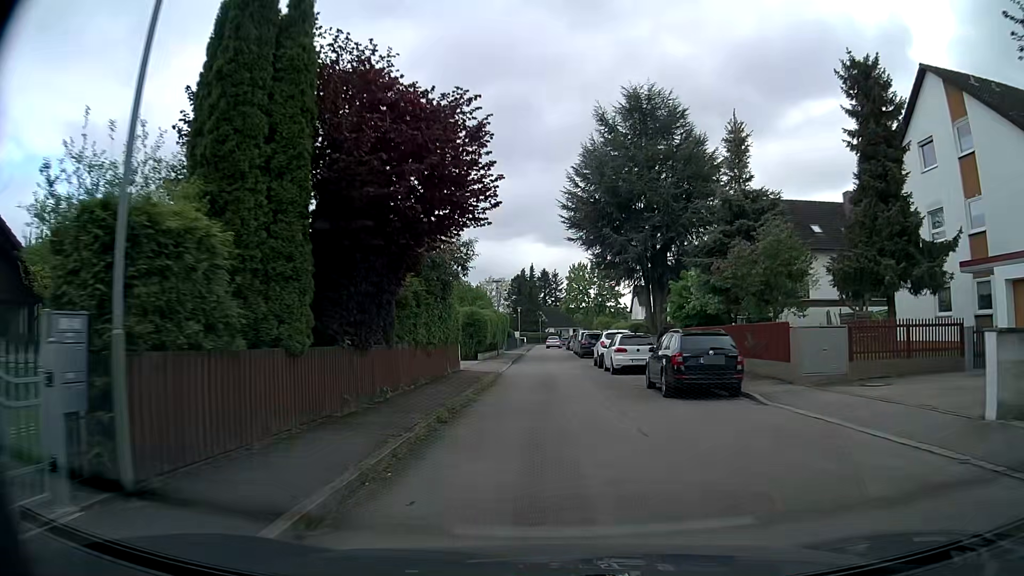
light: Day
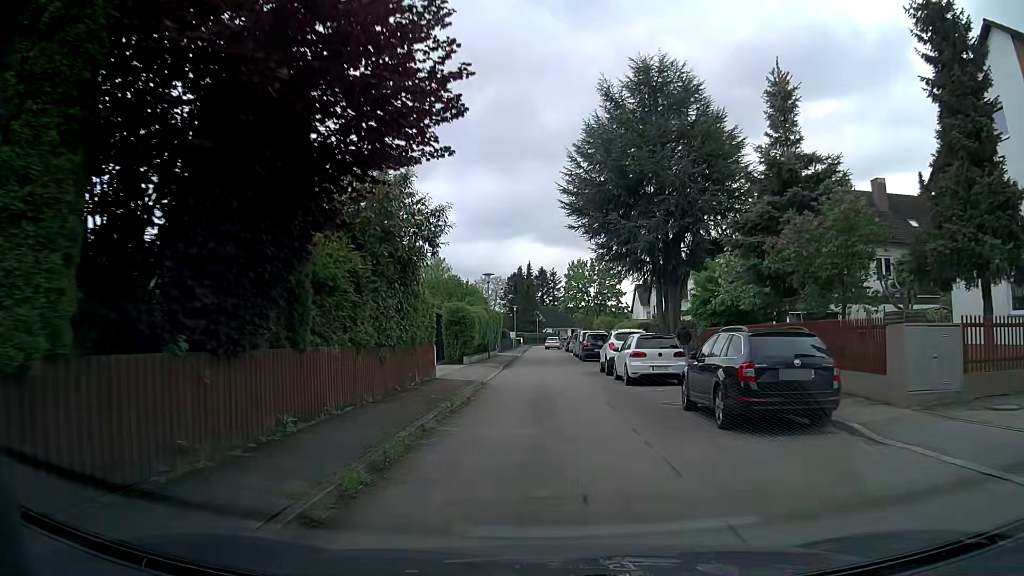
(0.0, +5.1) m; 0°
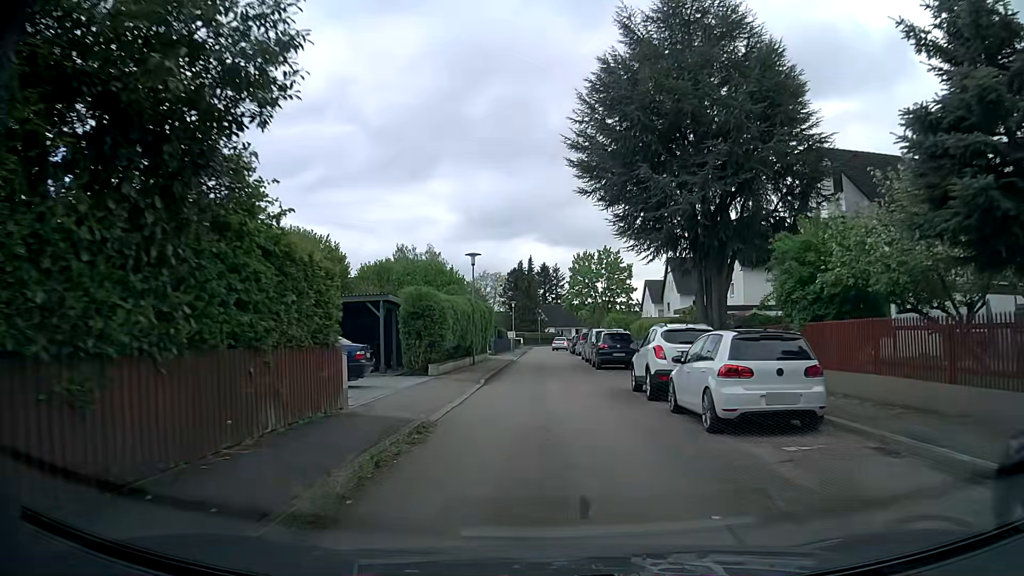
(0.0, +9.5) m; 0°
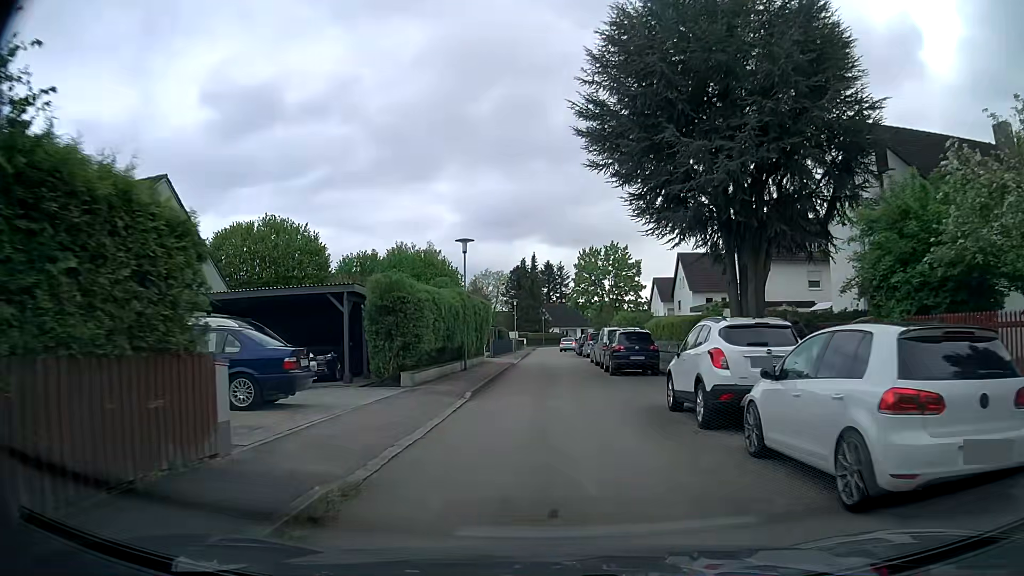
(0.0, +4.6) m; -1°
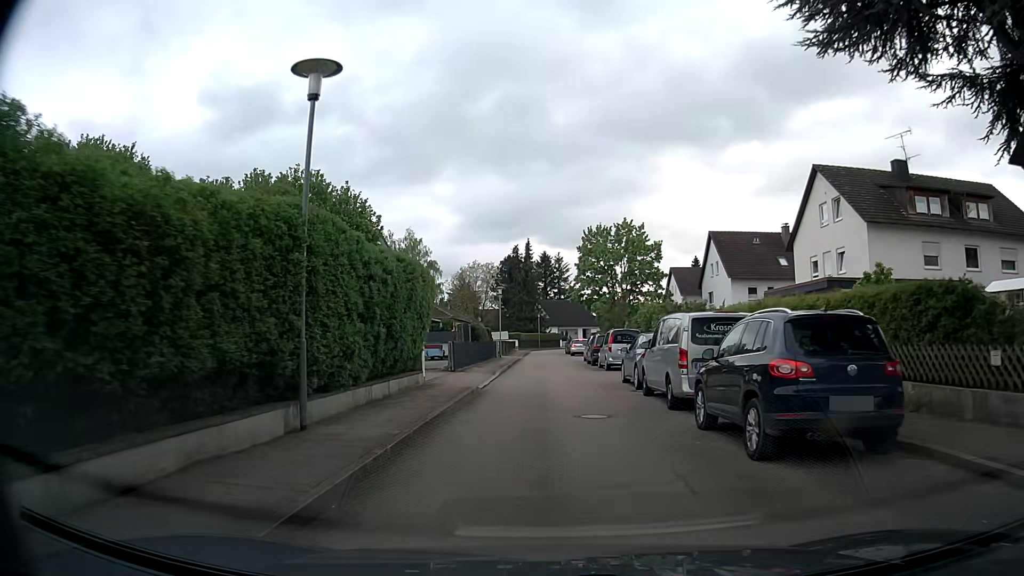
(+0.2, +17.4) m; +1°
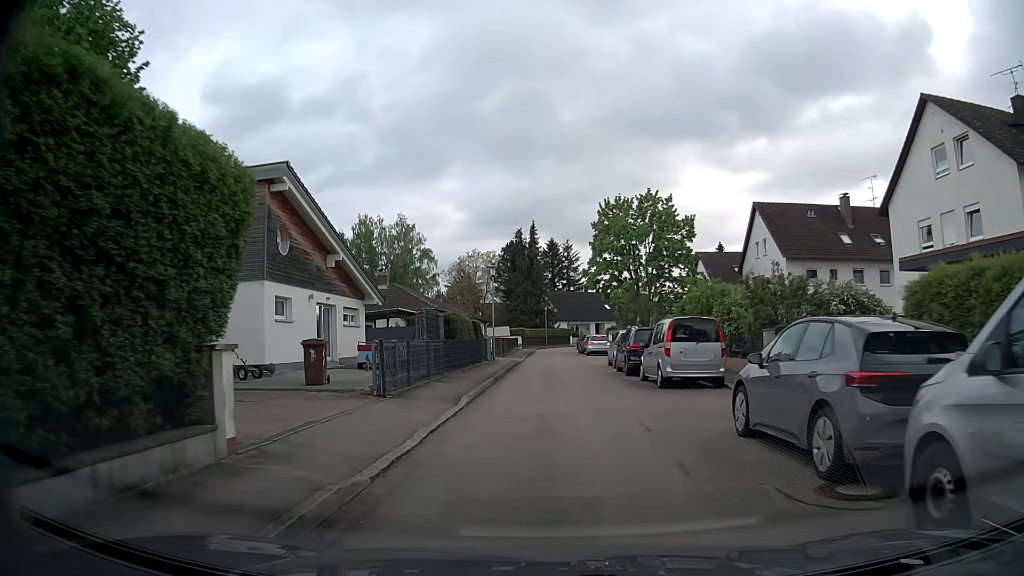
(0.0, +12.4) m; -1°
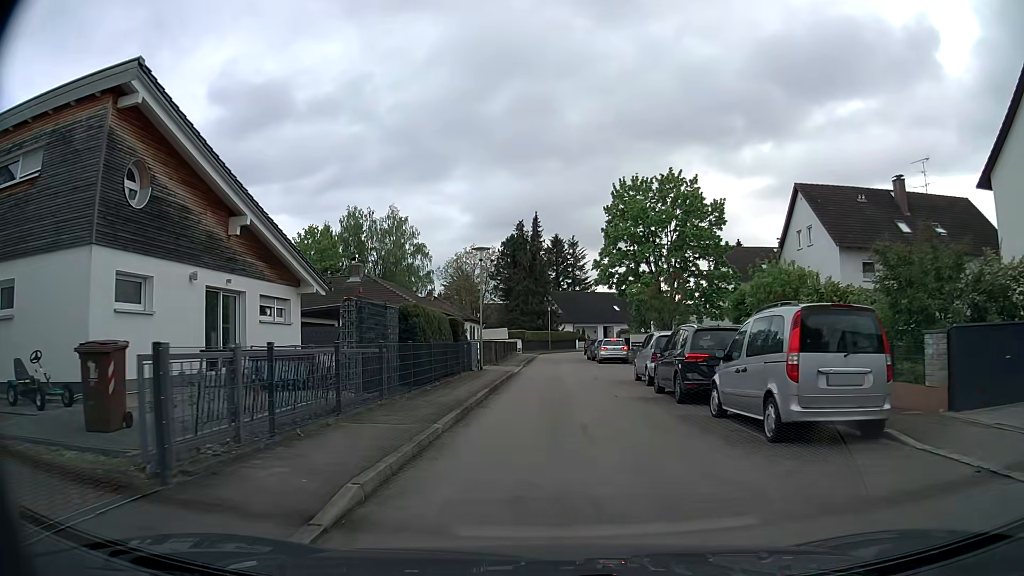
(+0.1, +8.5) m; 0°
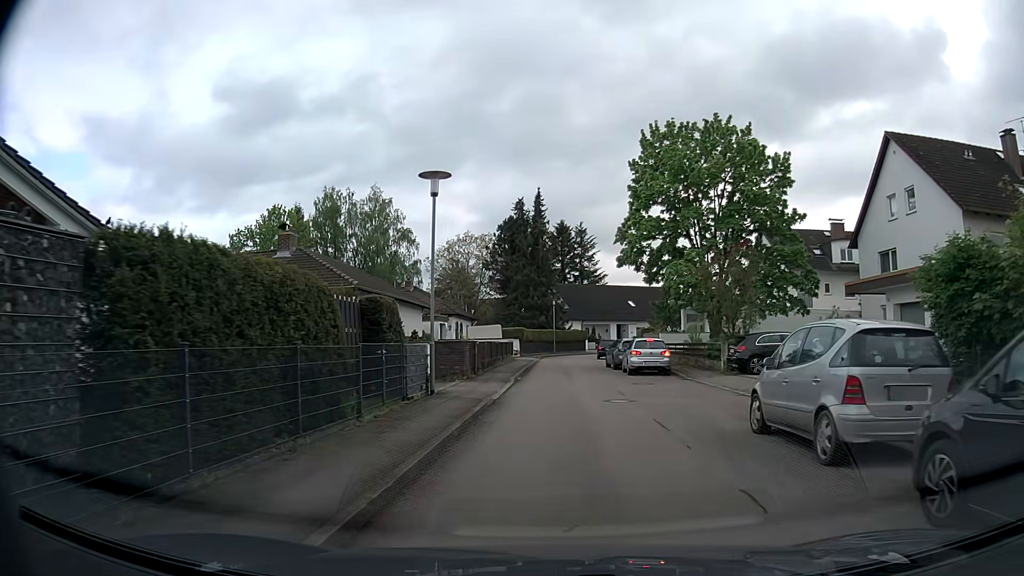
(0.0, +12.6) m; 0°
(0, +10) (+1, +20) (+1, +30) (+1, +40) (+1, +50) (+3, +60) (+9, +68) (+17, +74) (+26, +78) (+35, +81) m
